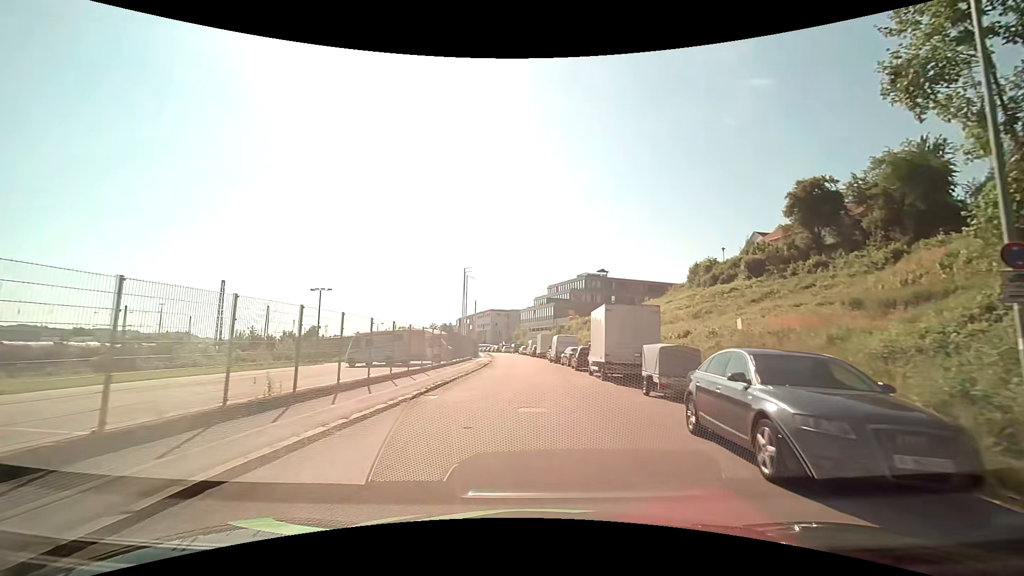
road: tertiary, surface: asphalt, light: Day
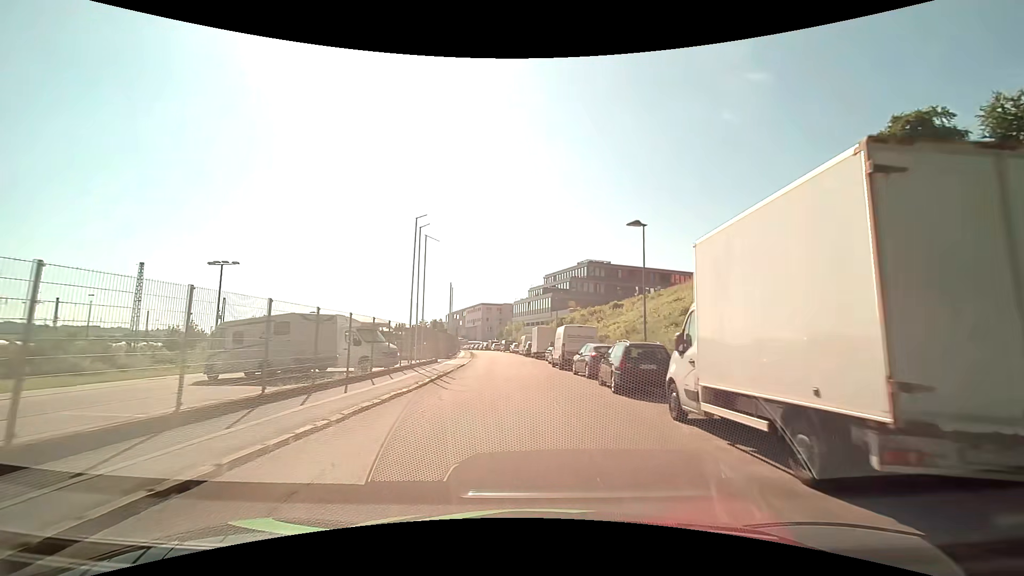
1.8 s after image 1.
(+0.1, +16.2) m; +1°
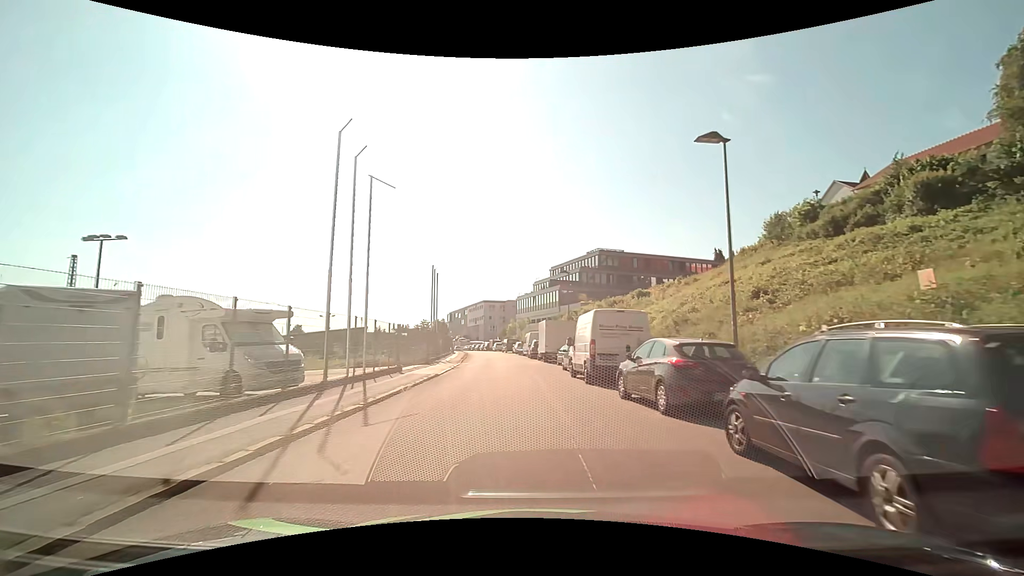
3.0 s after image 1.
(-0.1, +11.1) m; -1°
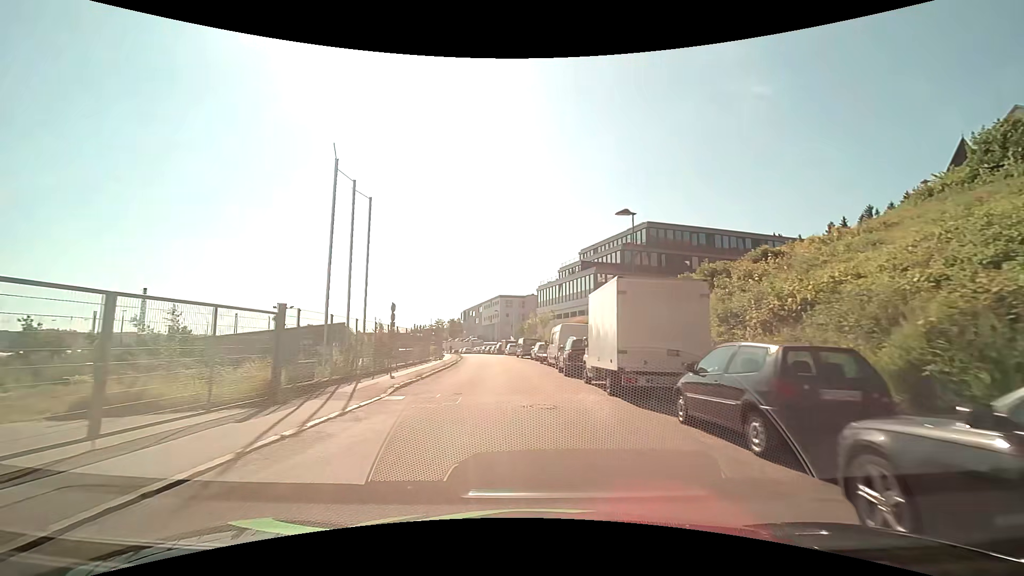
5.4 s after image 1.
(-0.5, +22.6) m; -3°
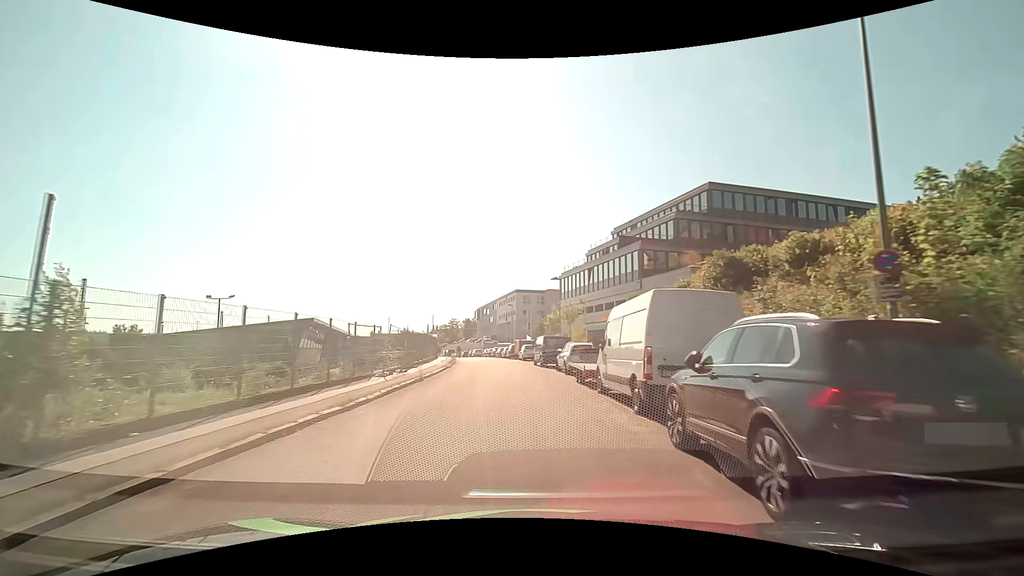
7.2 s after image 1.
(-0.1, +17.1) m; -2°
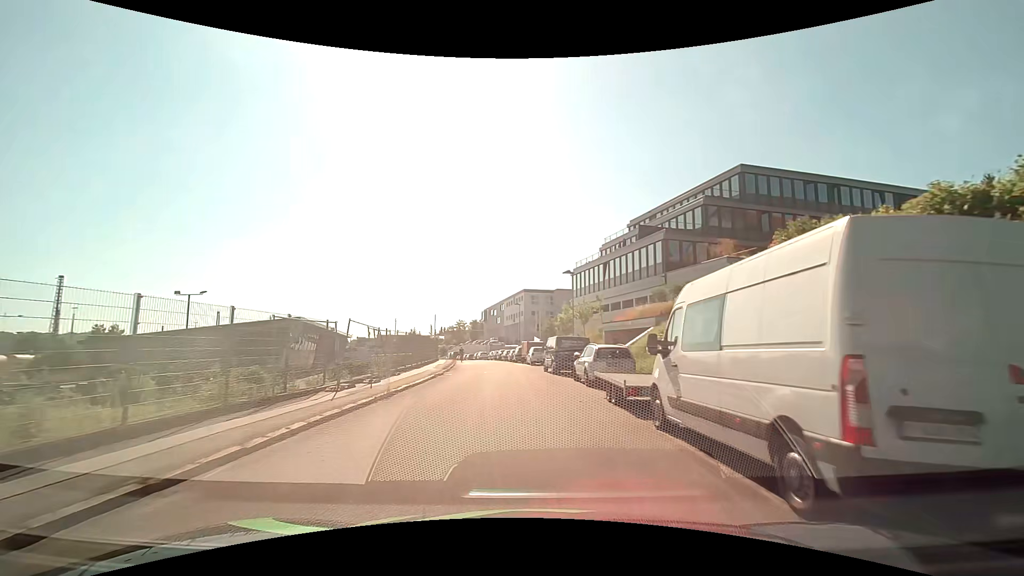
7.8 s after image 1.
(0.0, +5.7) m; -1°
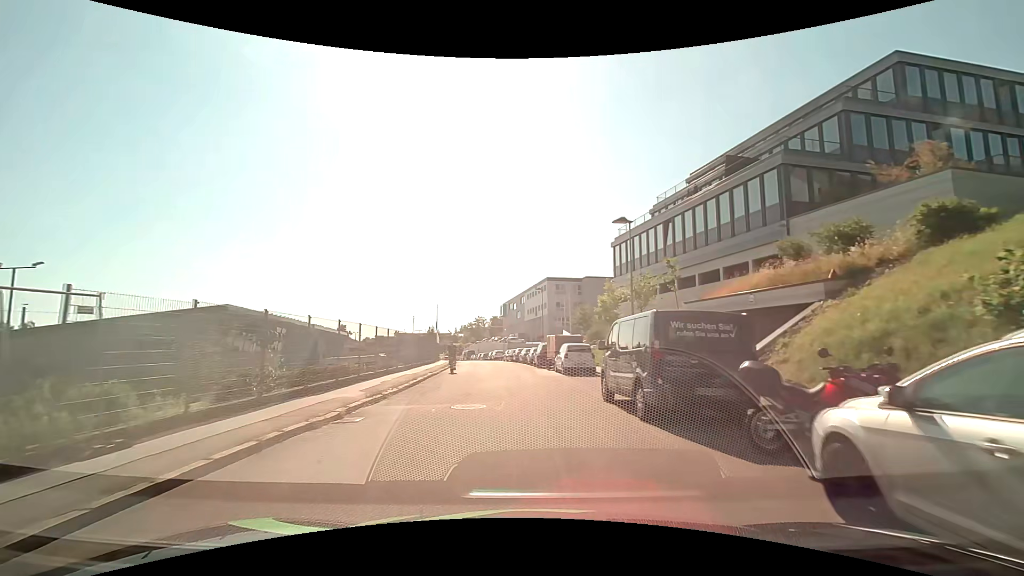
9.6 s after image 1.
(-0.3, +16.8) m; -3°
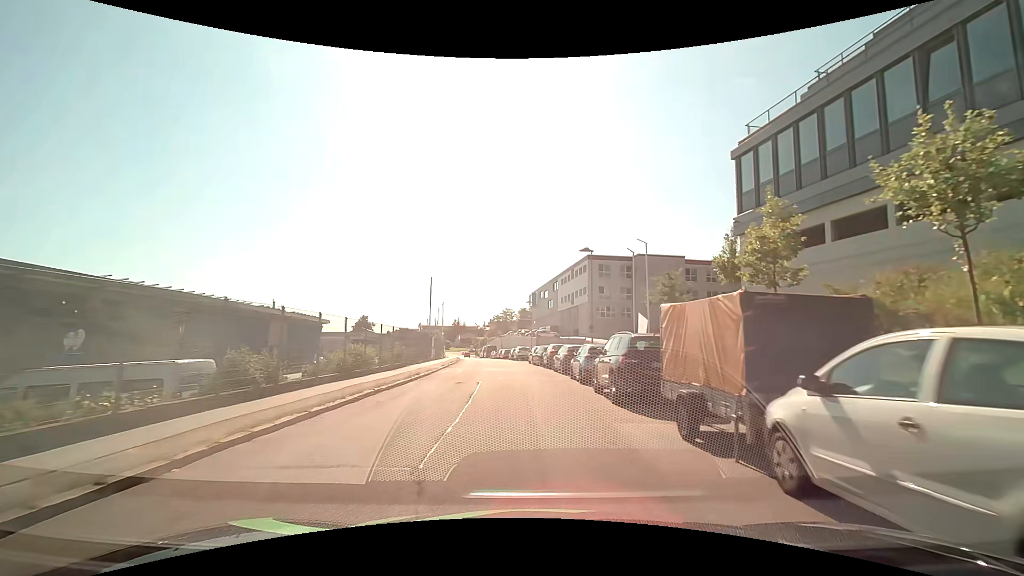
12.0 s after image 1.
(-0.6, +21.9) m; -3°
(0, +10) (-1, +20) (-1, +30) (-2, +40) (-3, +50) (-5, +60) (-6, +70) (-8, +79) (-10, +89) (-12, +99) m
